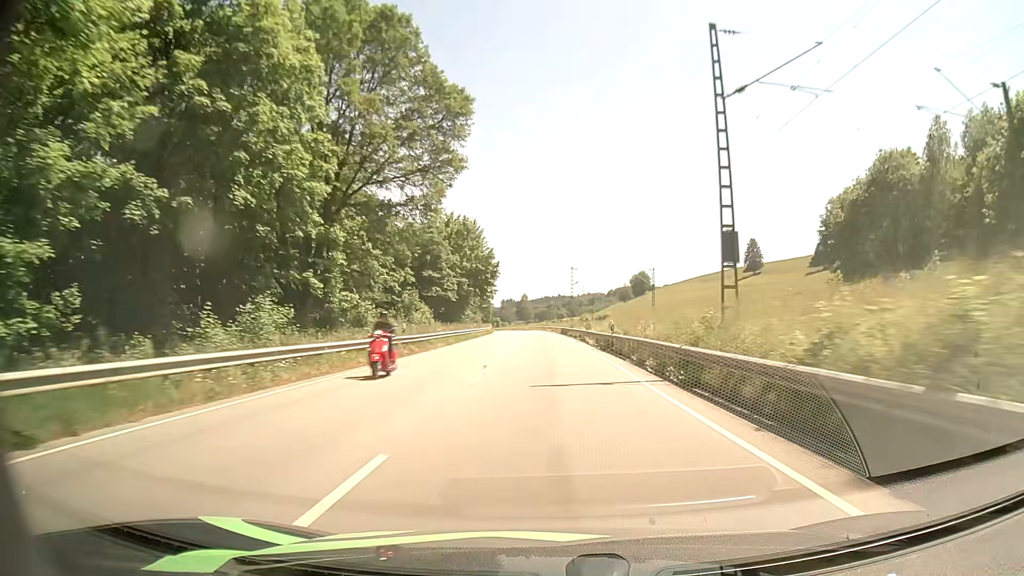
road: primary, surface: asphalt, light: Day
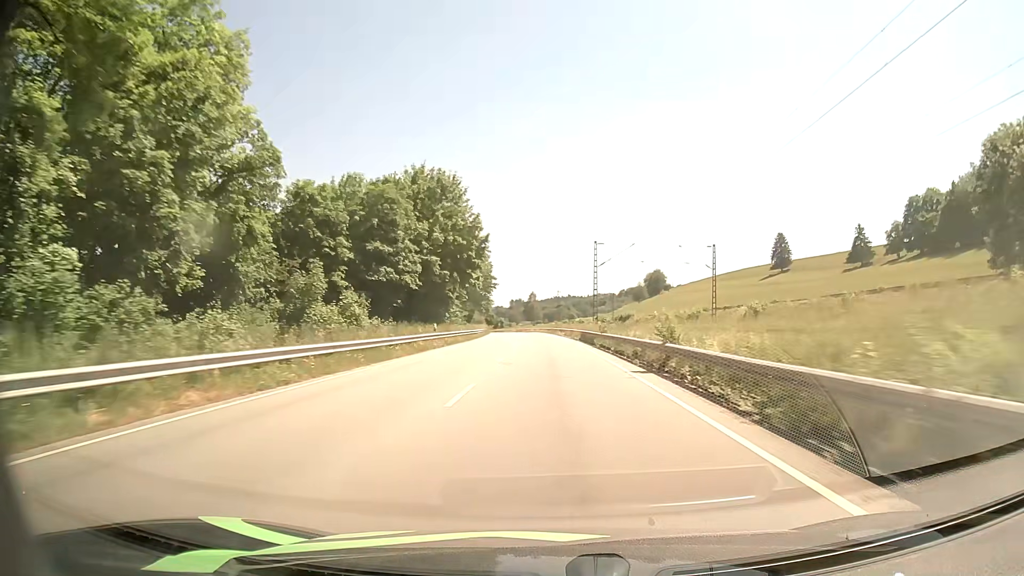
(0.0, +28.7) m; -1°
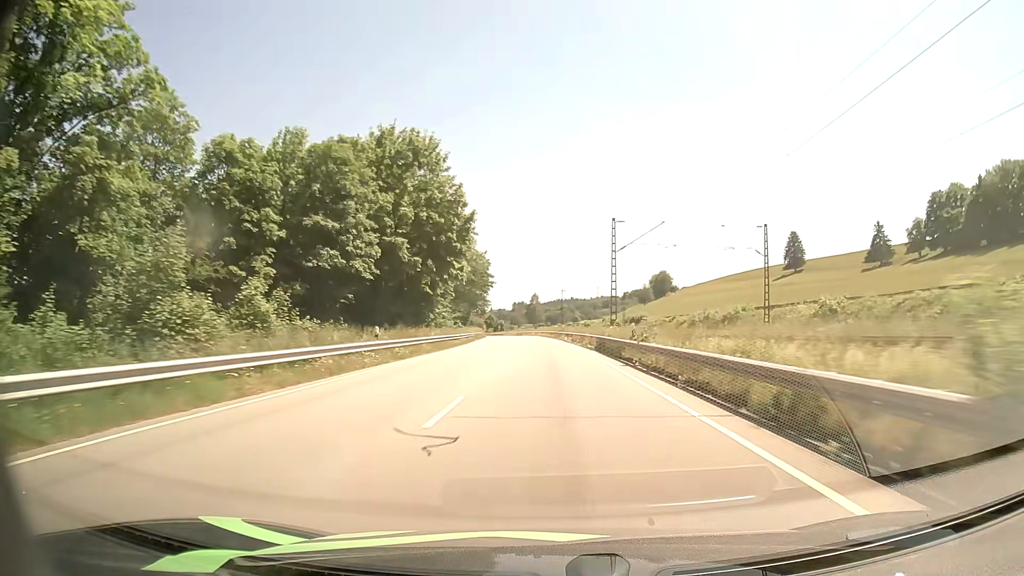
(0.0, +14.3) m; 0°
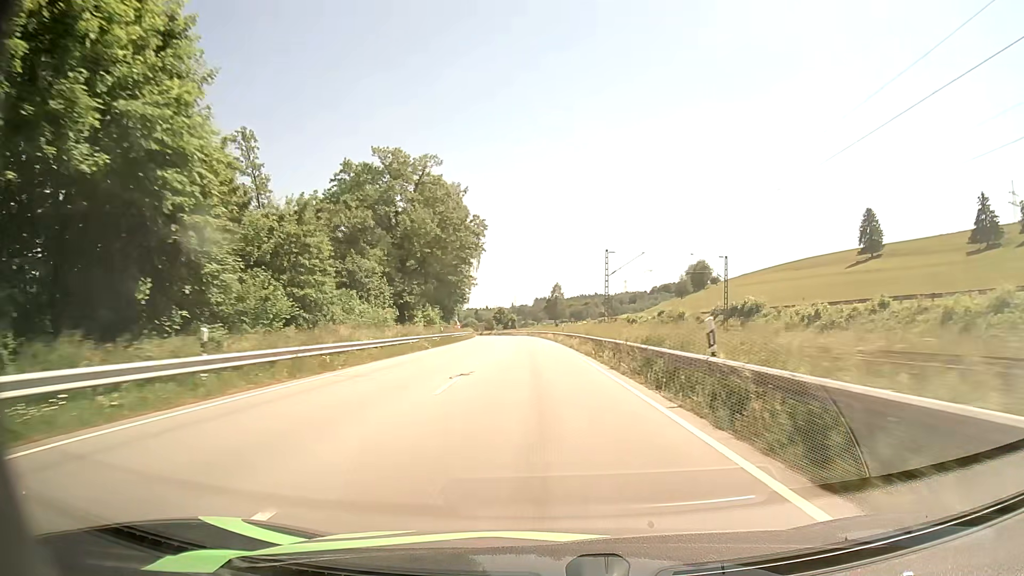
(-0.6, +57.3) m; -2°
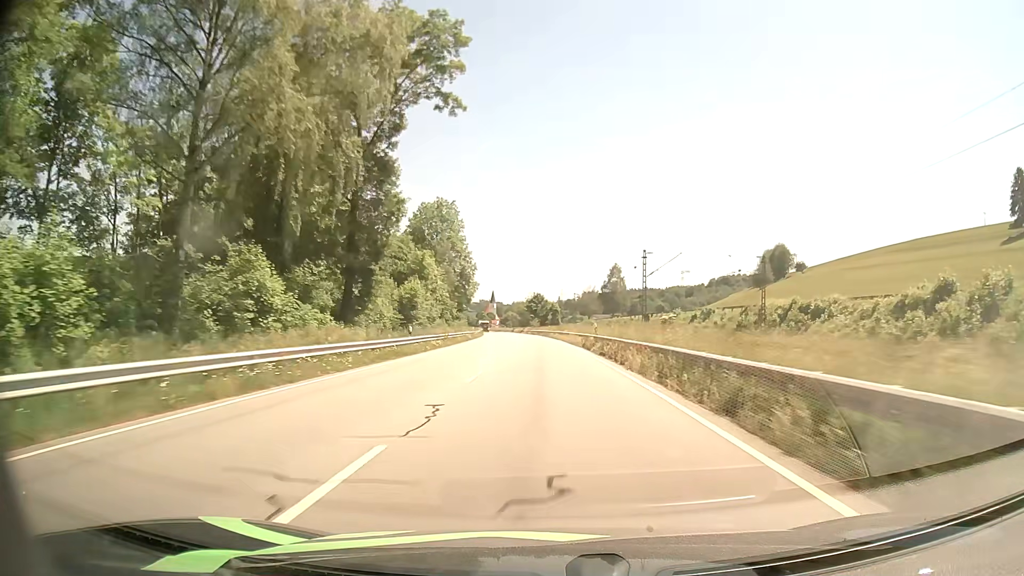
(-2.5, +70.9) m; -4°
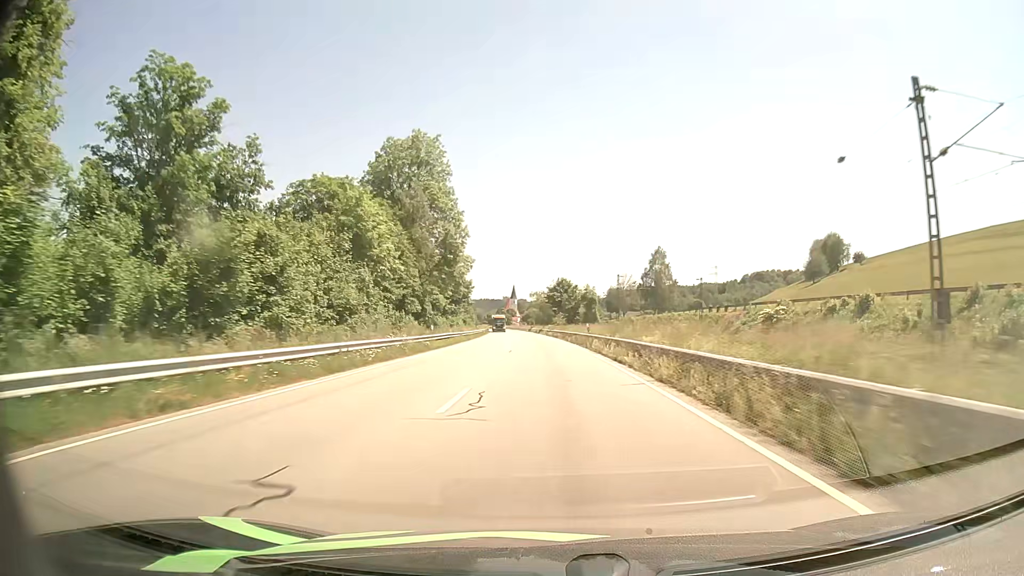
(-0.5, +42.2) m; -2°
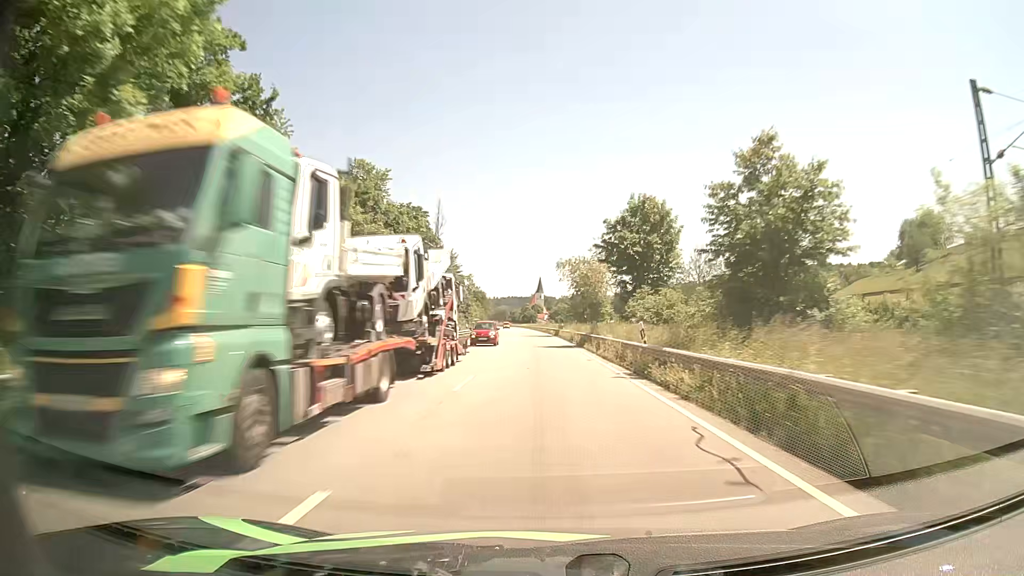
(-1.6, +70.3) m; -2°
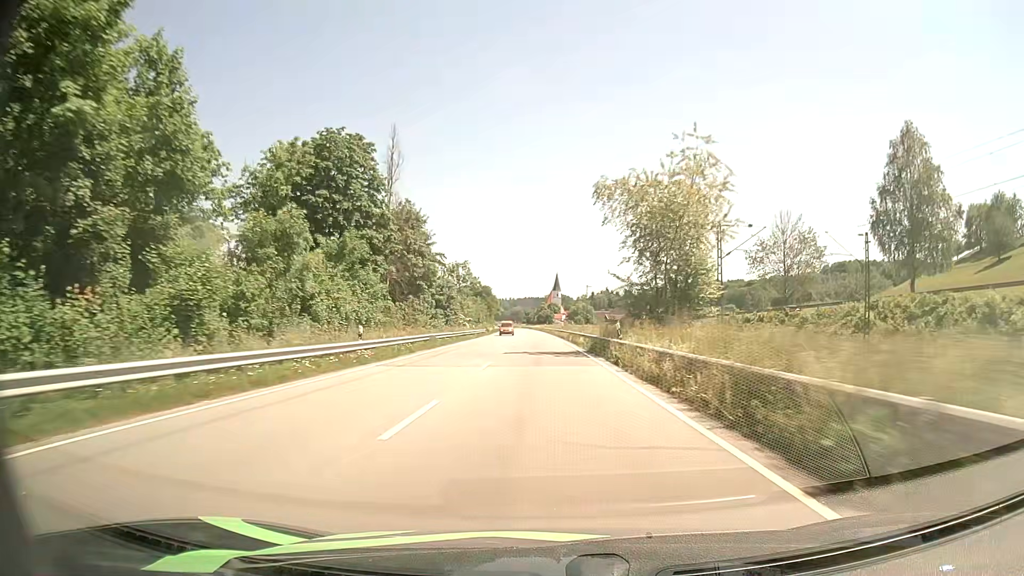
(-0.7, +42.5) m; -2°
(0, +10) (0, +20) (0, +30) (-1, +40) (-1, +50) (-1, +60) (-1, +70) (-2, +80) (-2, +90) (-3, +100) m
